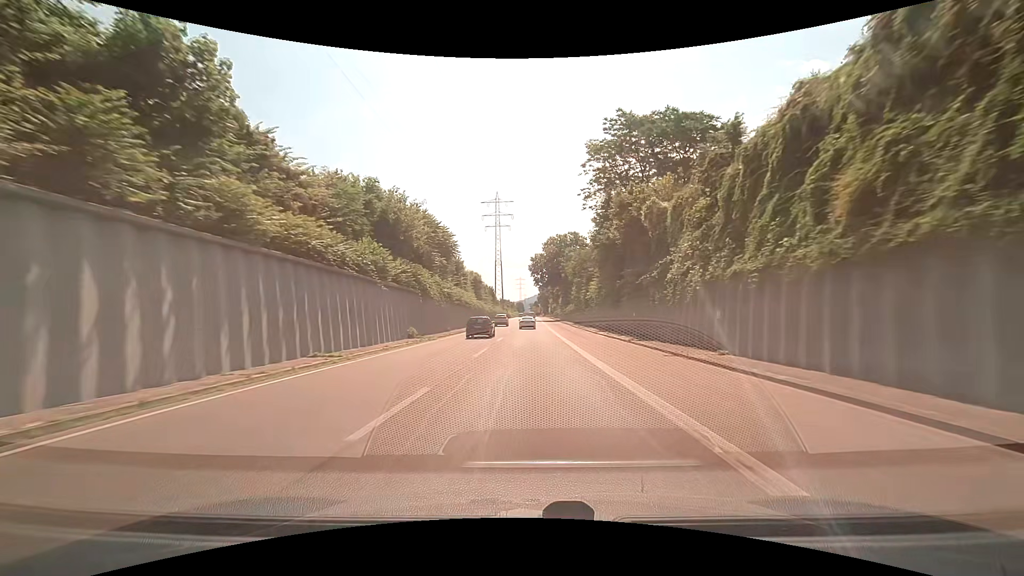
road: trunk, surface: asphalt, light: Day
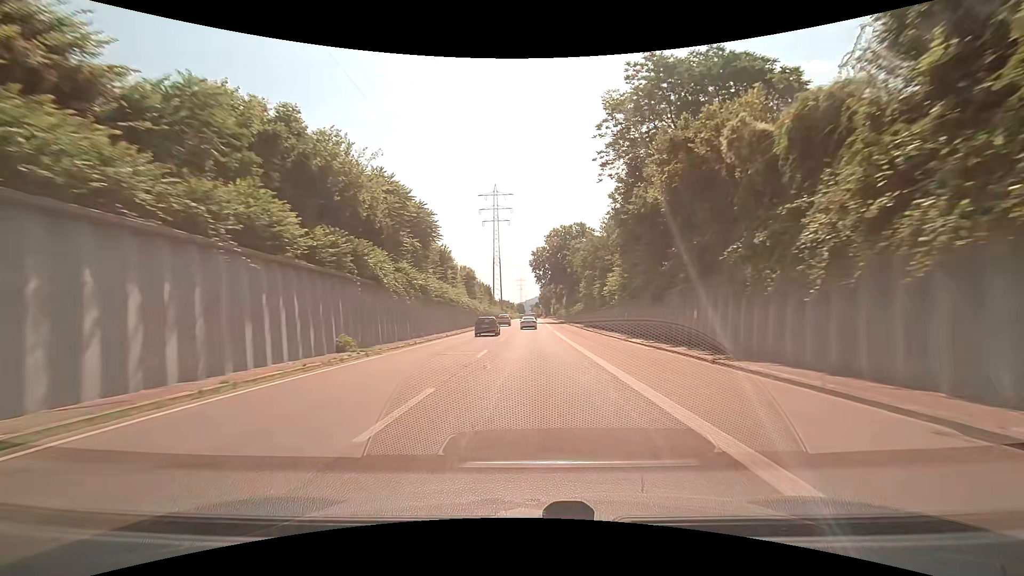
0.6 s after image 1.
(-0.1, +12.2) m; 0°
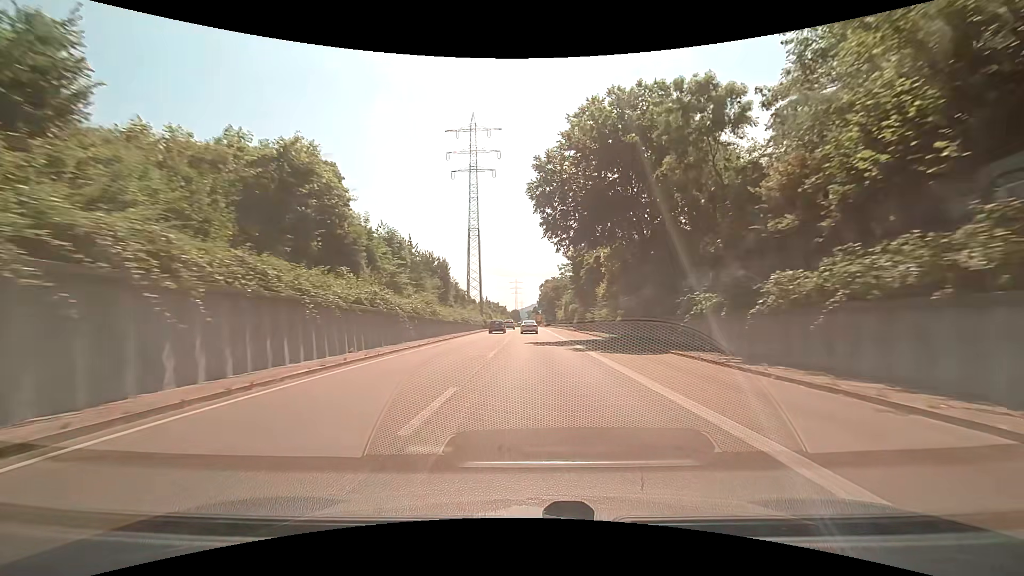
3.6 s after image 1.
(+0.1, +59.8) m; +1°
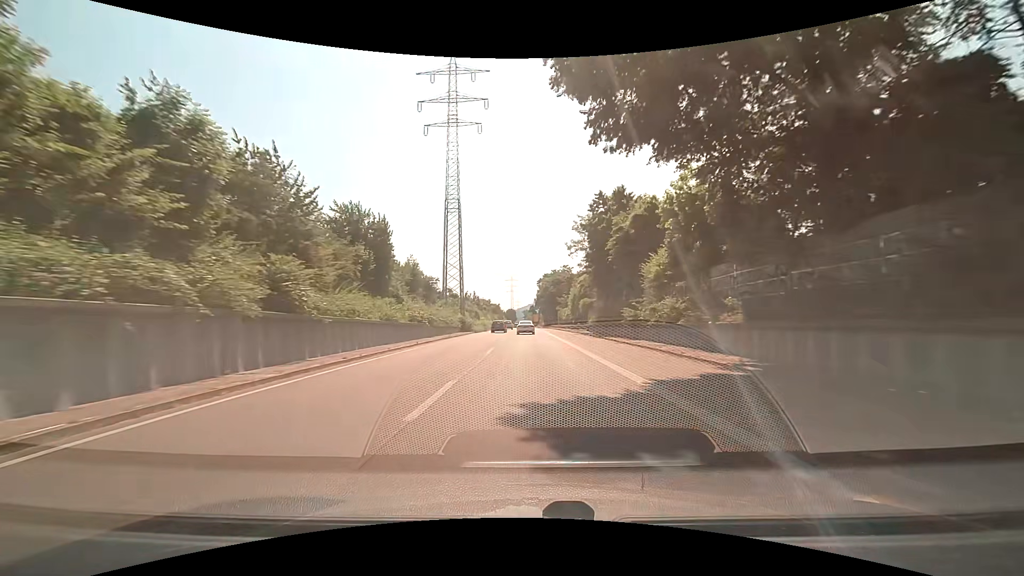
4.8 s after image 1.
(+0.1, +23.3) m; +1°
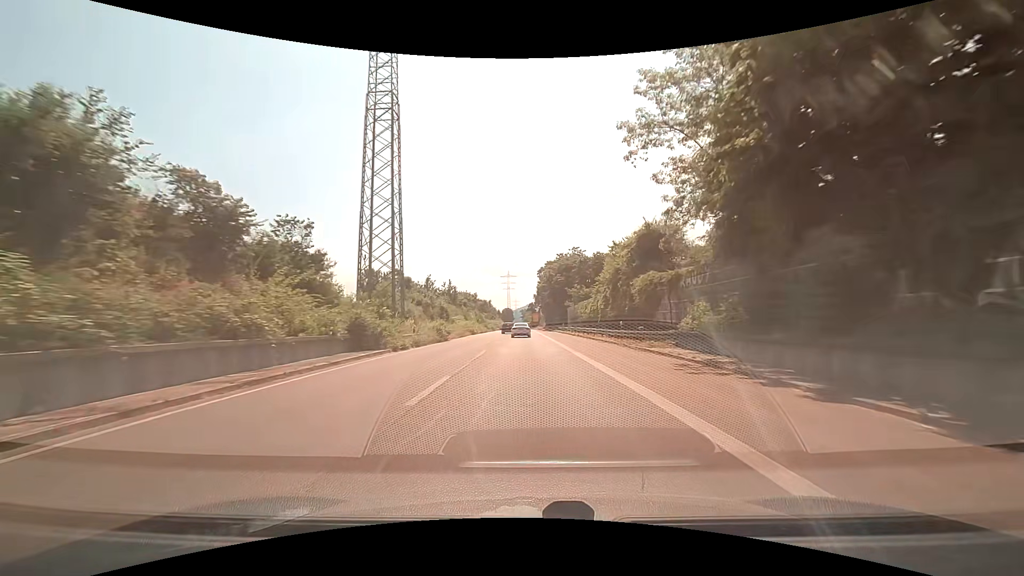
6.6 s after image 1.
(-0.1, +34.8) m; 0°
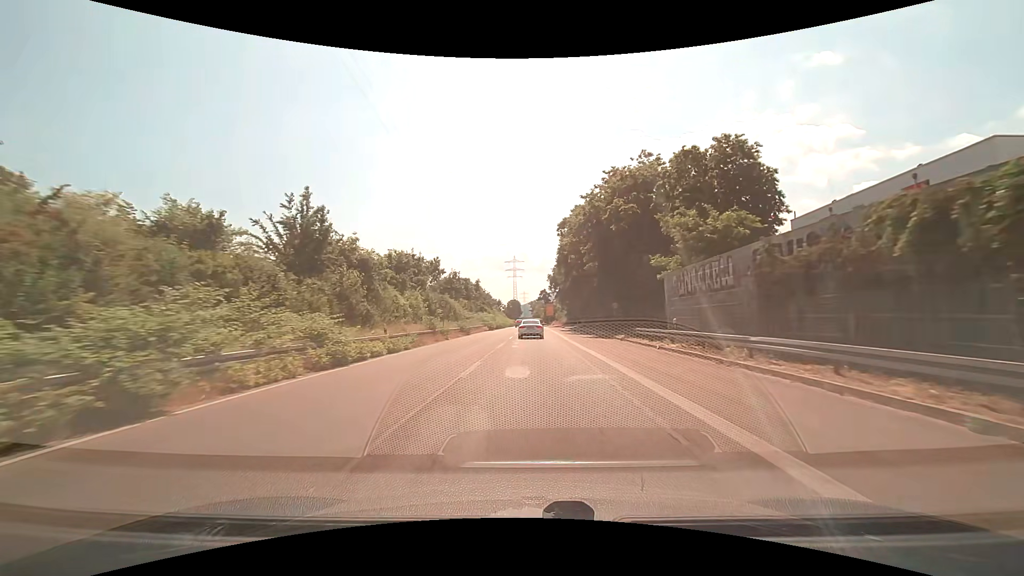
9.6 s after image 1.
(-0.8, +56.5) m; -1°
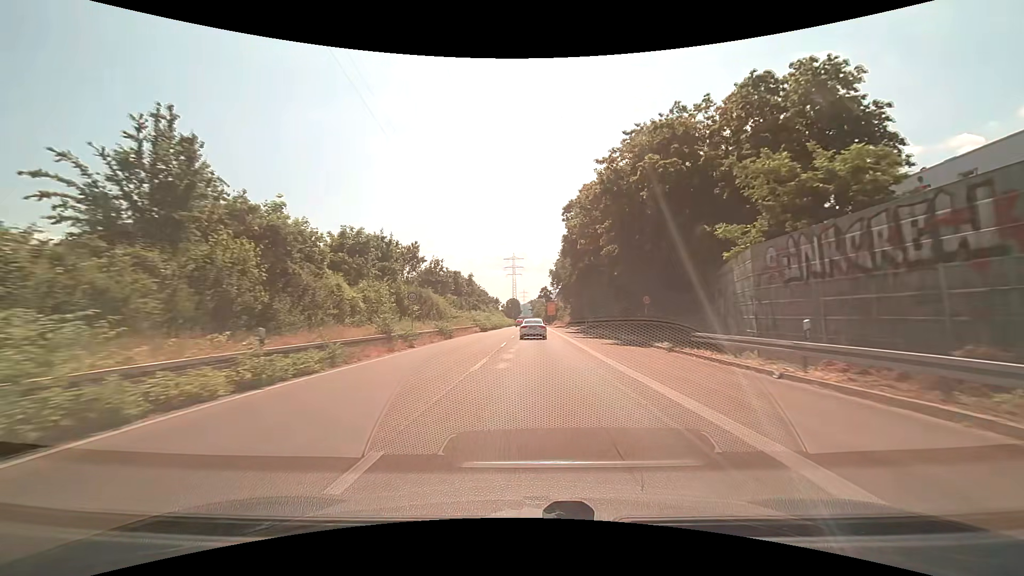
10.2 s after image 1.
(0.0, +10.6) m; 0°
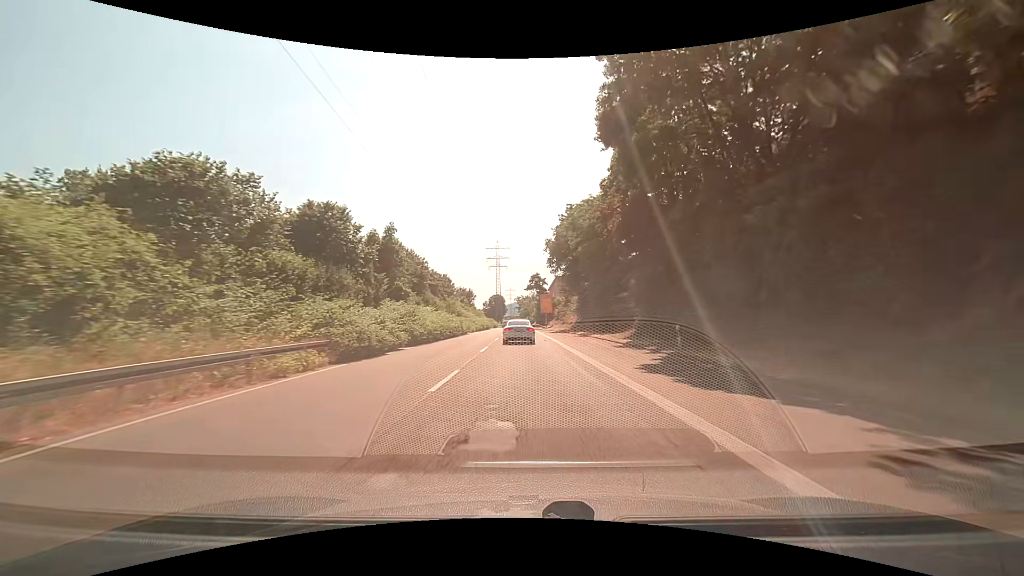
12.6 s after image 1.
(+0.6, +39.6) m; +2°
